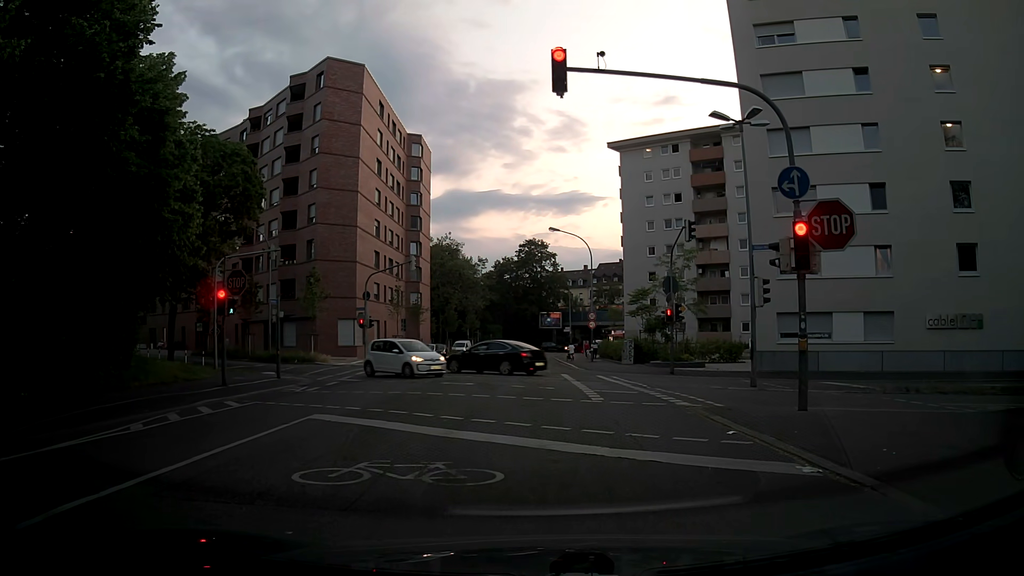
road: tertiary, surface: asphalt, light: Sunrise
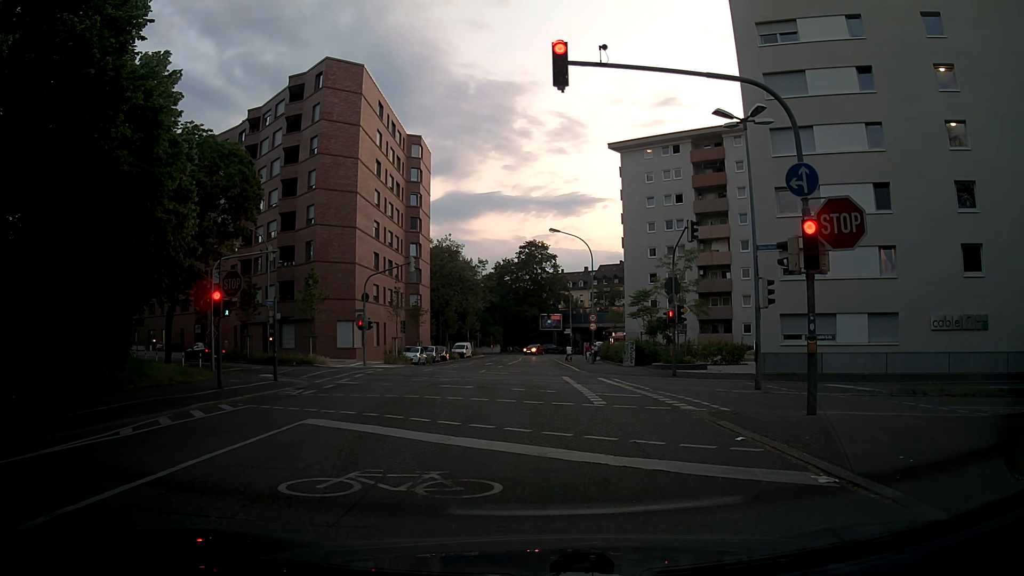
(0.0, +0.4) m; 0°
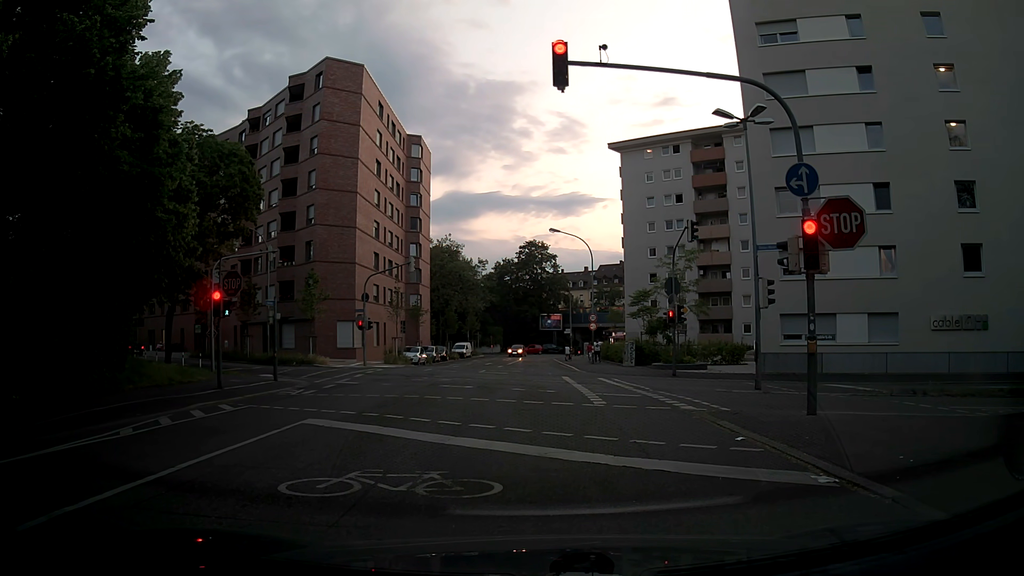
(0.0, 0.0) m; 0°
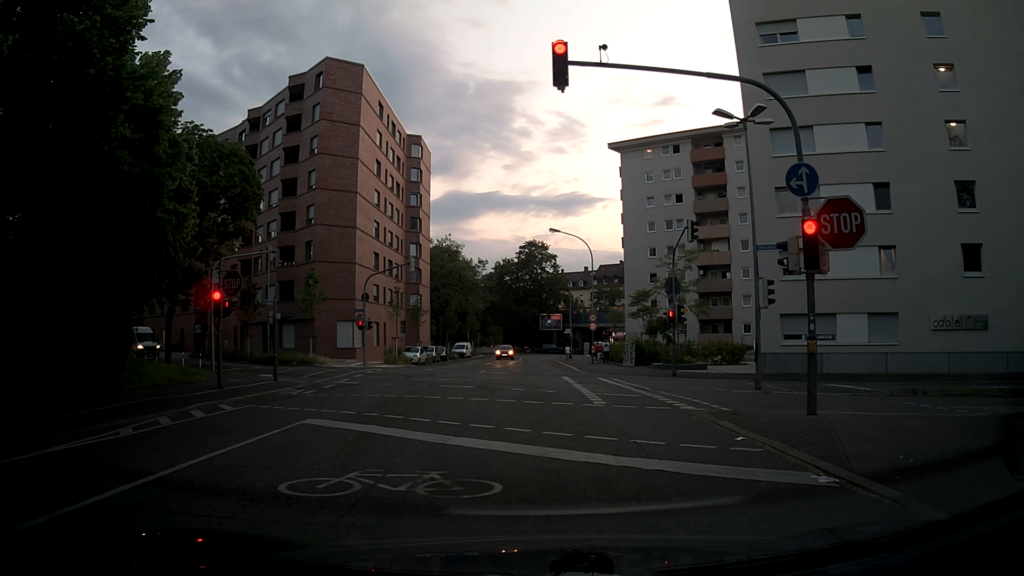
(0.0, 0.0) m; 0°
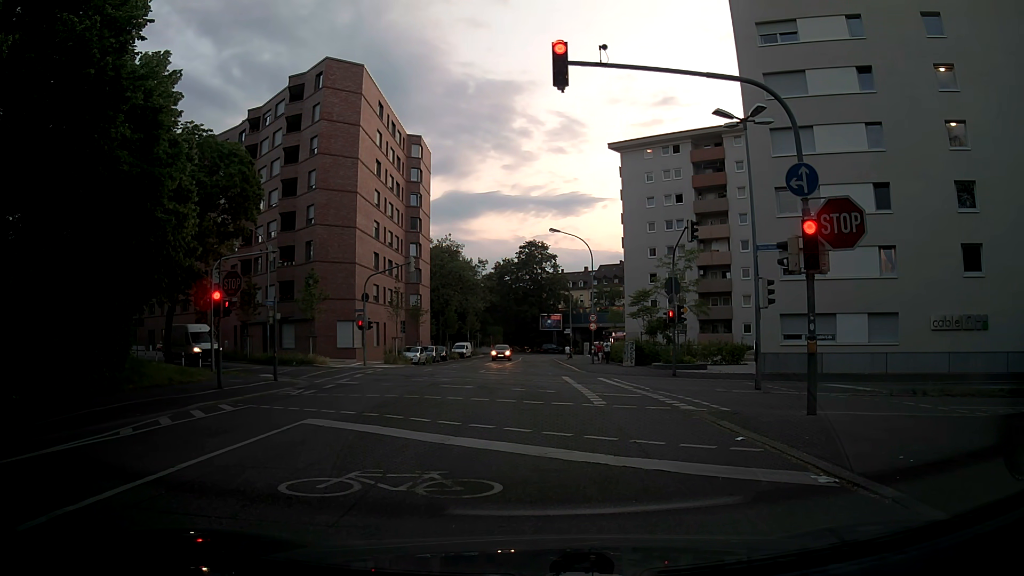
(0.0, 0.0) m; 0°
